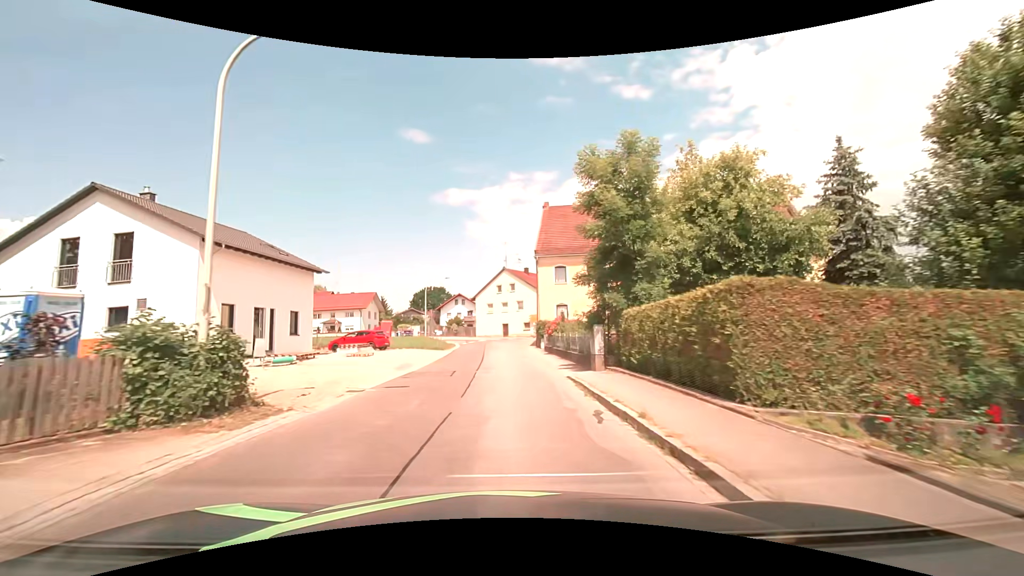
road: tertiary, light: Day
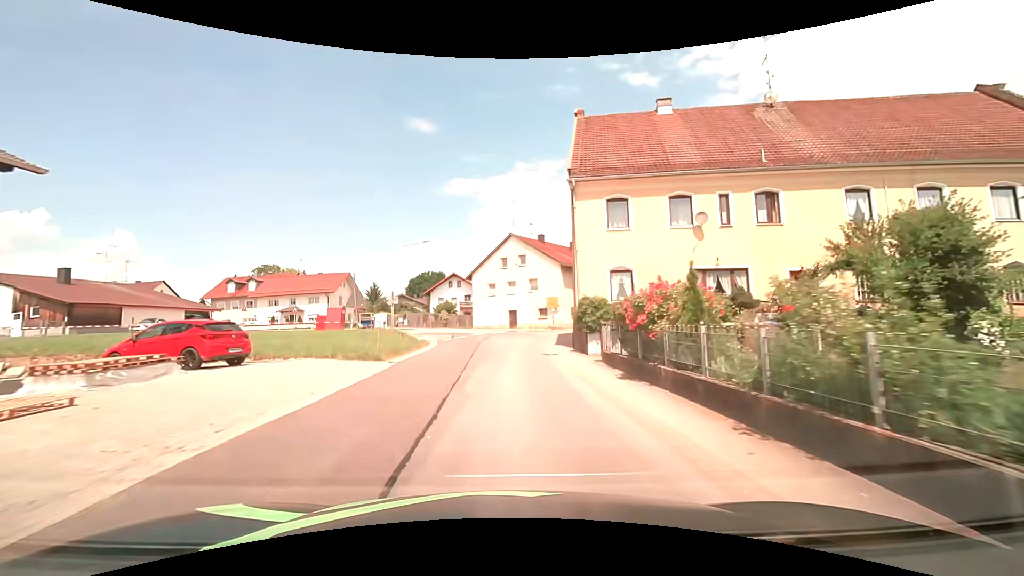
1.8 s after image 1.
(-0.1, +20.1) m; 0°
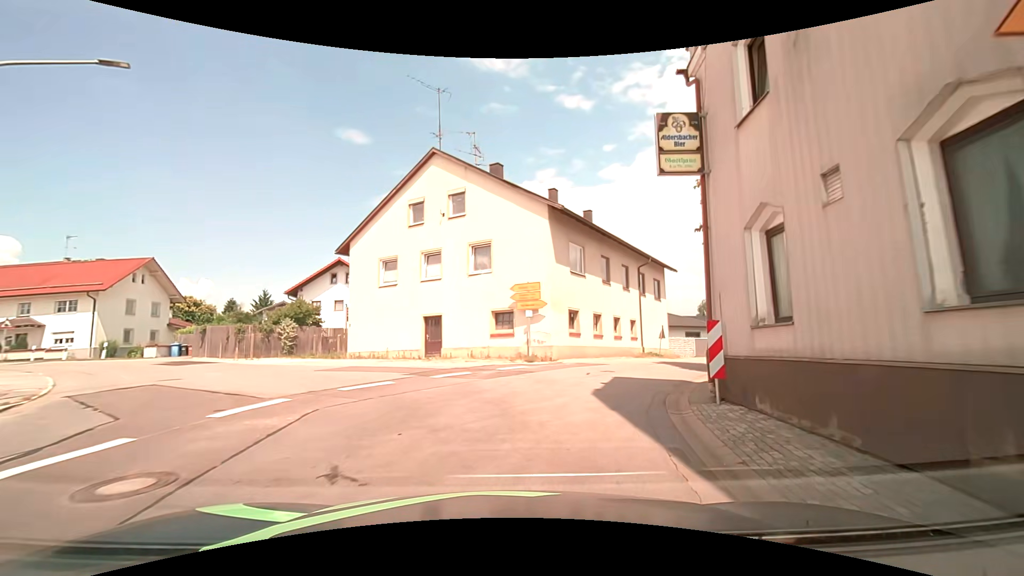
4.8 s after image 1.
(+0.4, +28.8) m; +8°
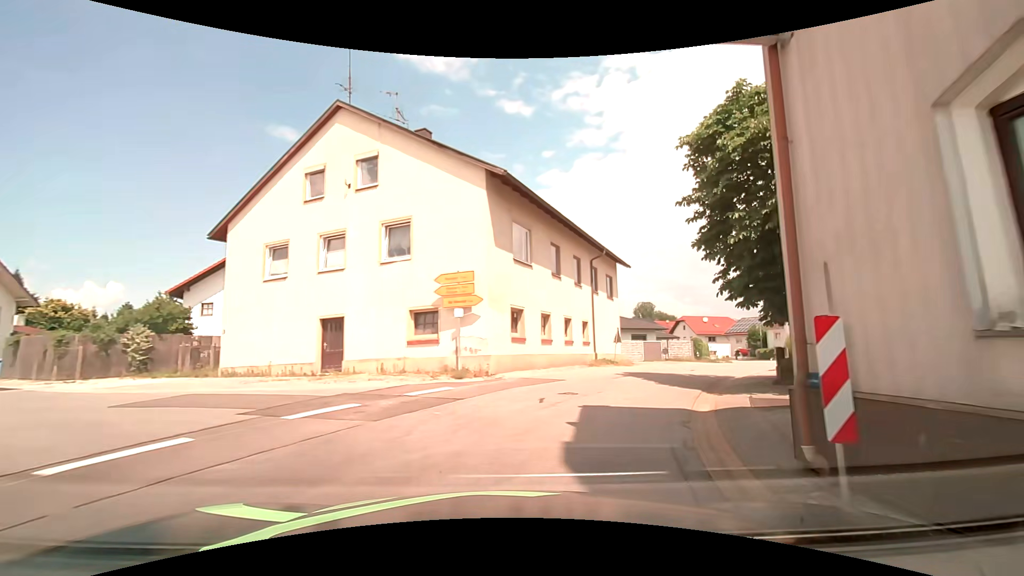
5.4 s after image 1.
(+0.2, +5.1) m; +4°
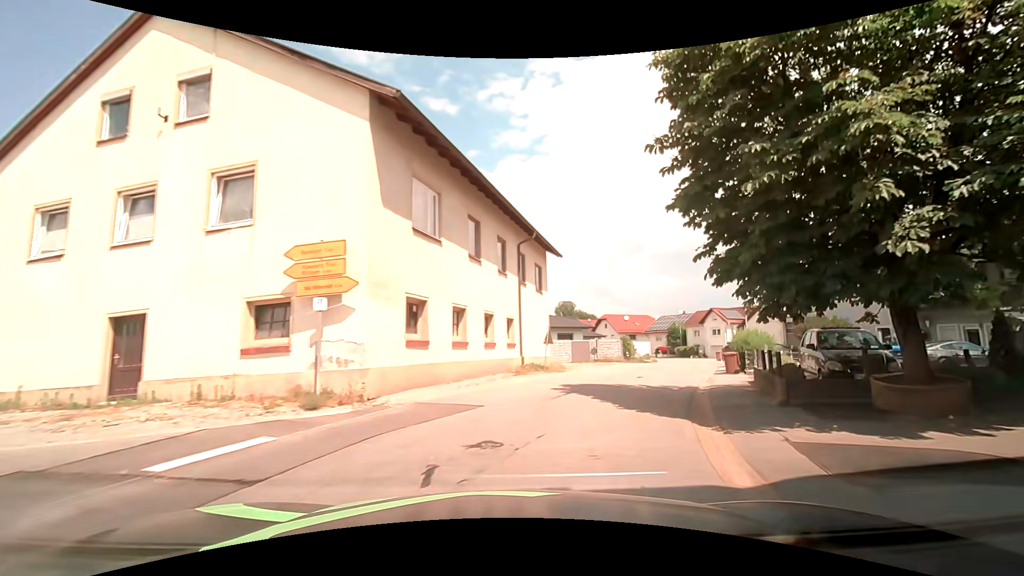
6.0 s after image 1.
(+0.4, +5.0) m; +9°
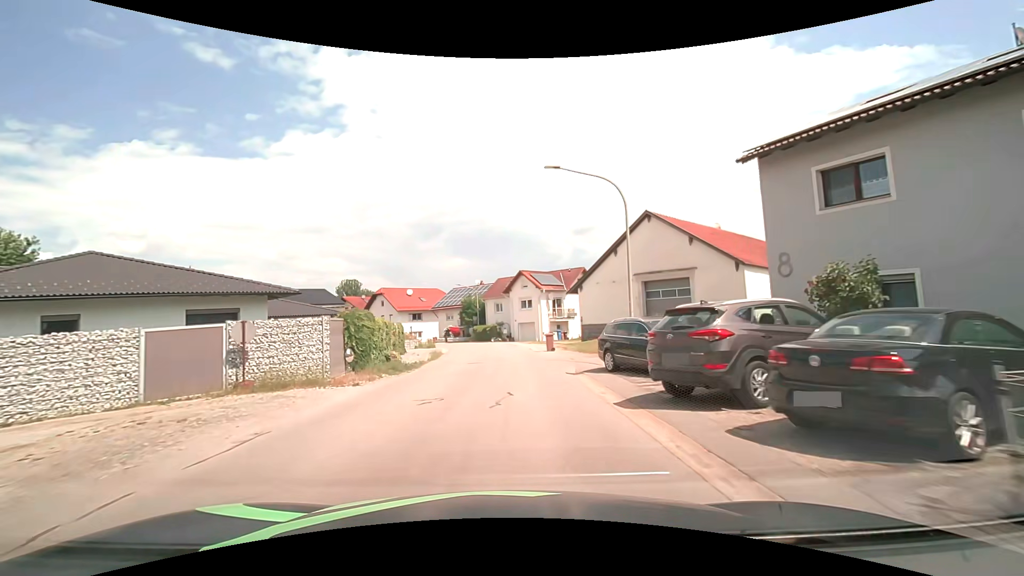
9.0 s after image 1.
(+8.2, +26.4) m; +24°
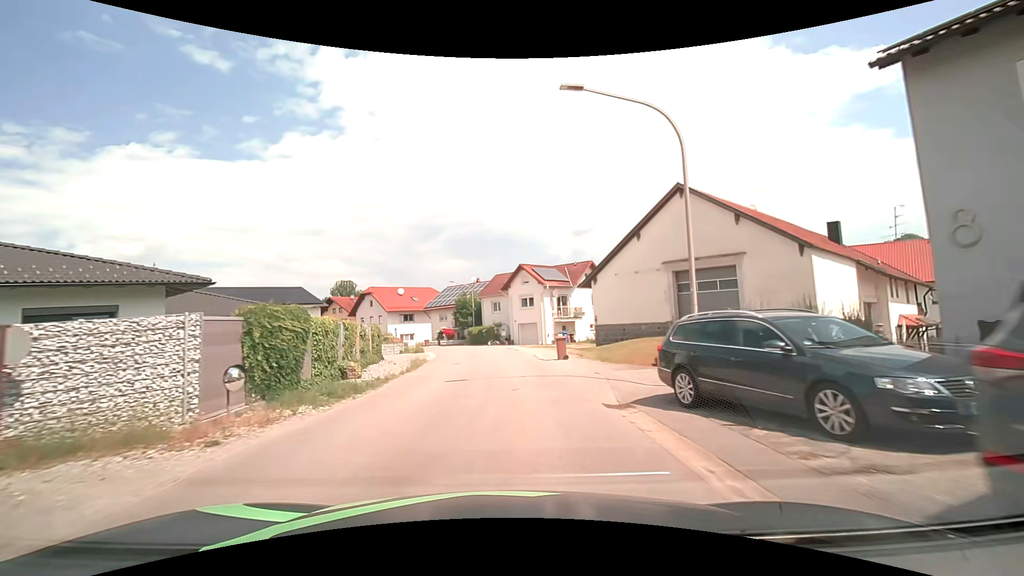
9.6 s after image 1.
(0.0, +6.3) m; 0°
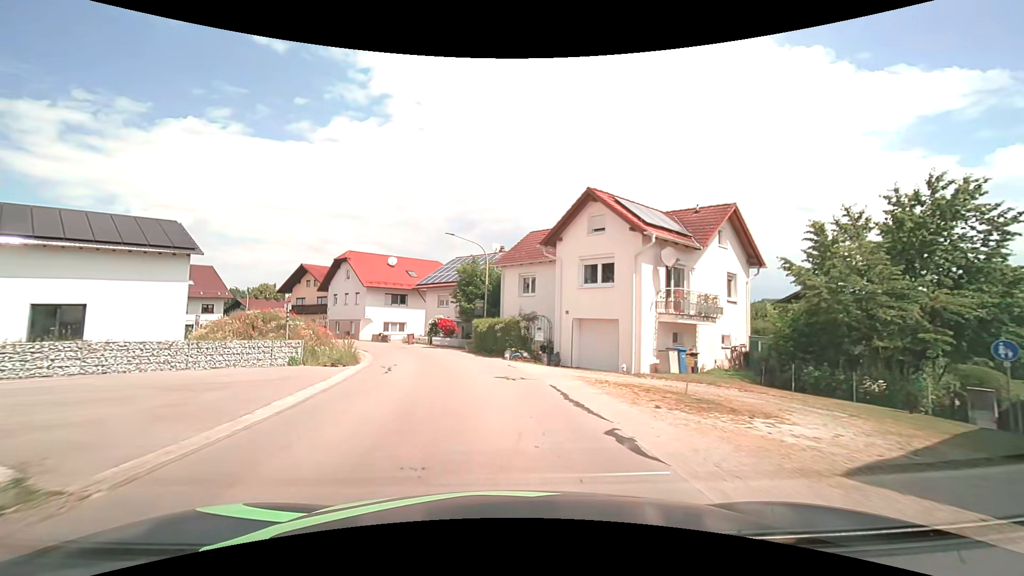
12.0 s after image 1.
(-0.4, +25.5) m; -3°
